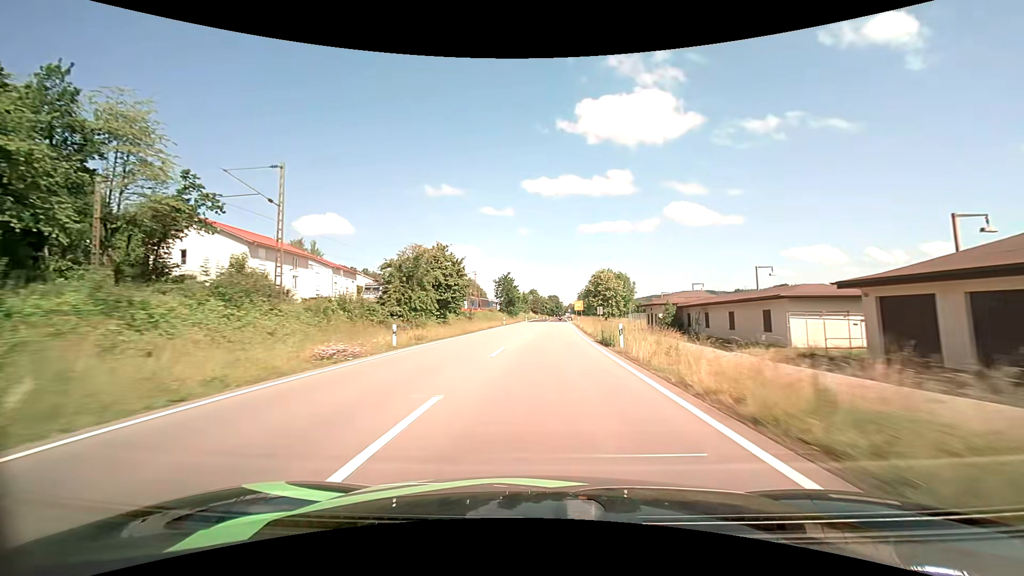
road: primary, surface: asphalt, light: Day
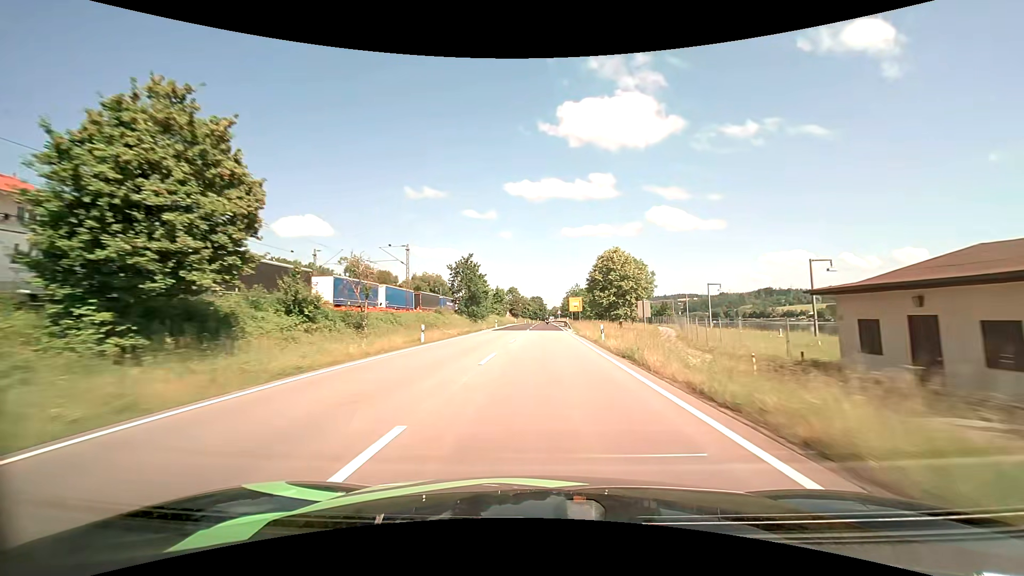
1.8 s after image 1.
(+0.9, +38.1) m; +2°
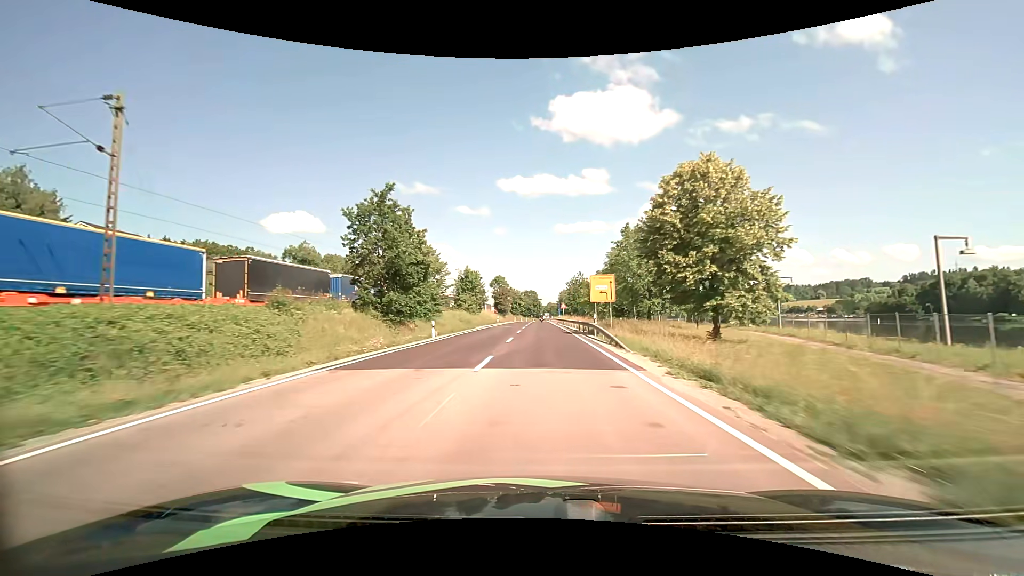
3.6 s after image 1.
(+0.3, +38.2) m; +1°
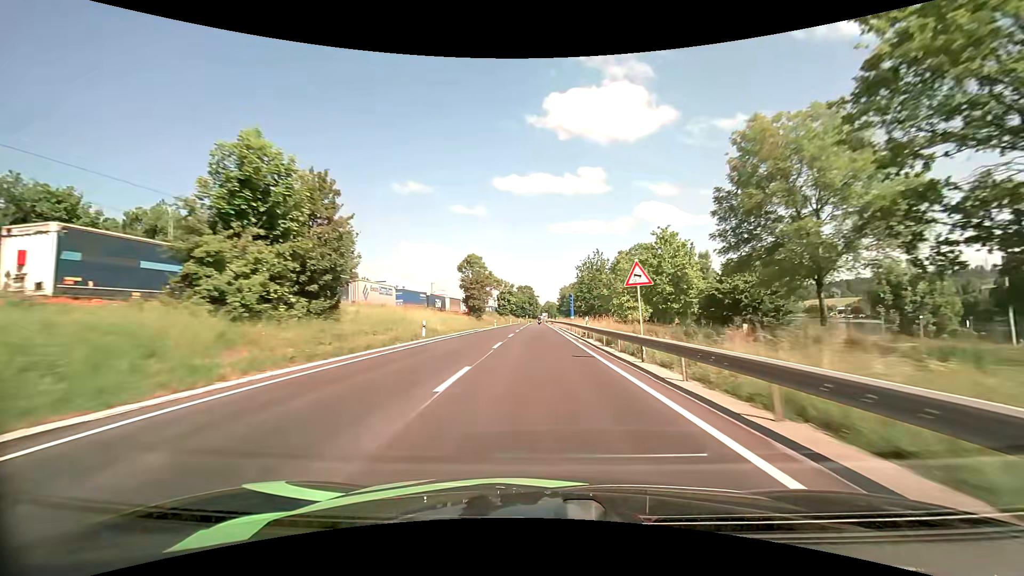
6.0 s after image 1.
(+0.2, +51.4) m; 0°
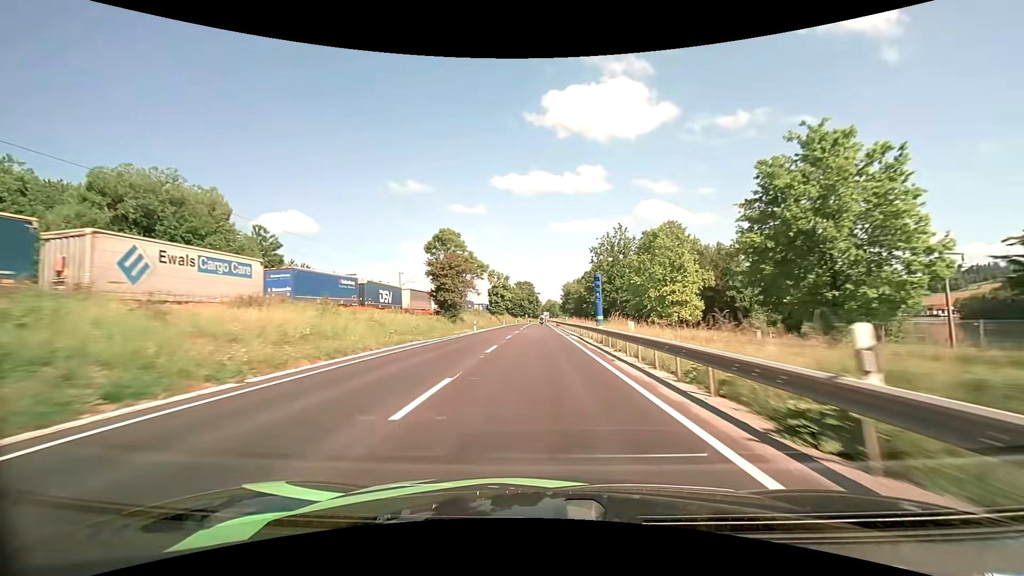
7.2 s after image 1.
(0.0, +26.2) m; 0°
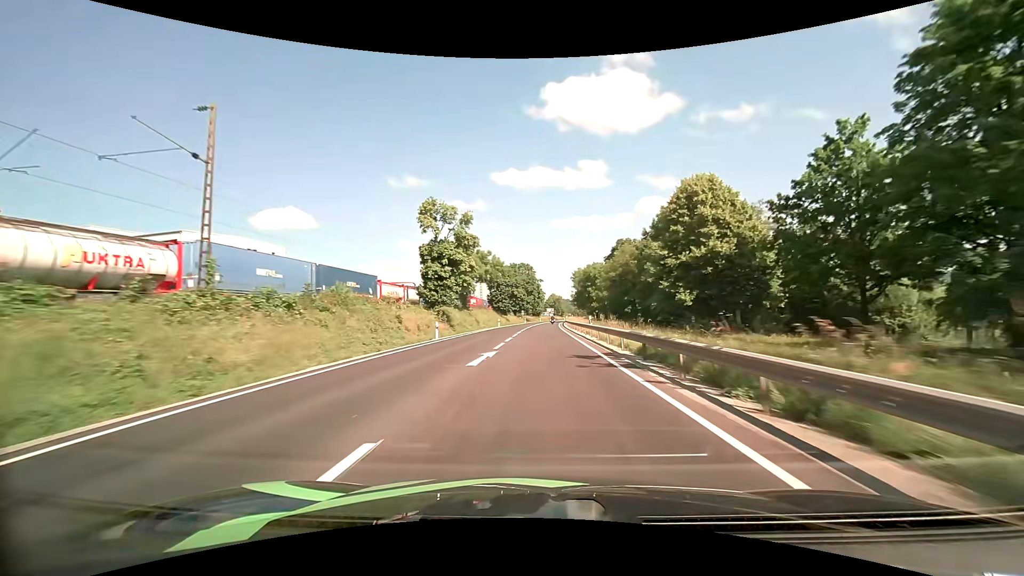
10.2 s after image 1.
(-0.2, +65.9) m; 0°
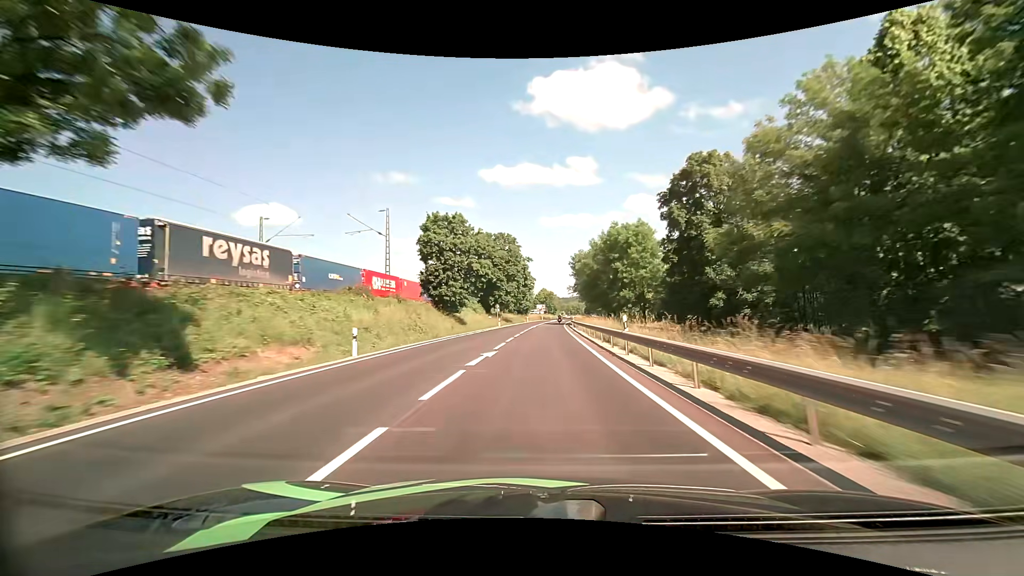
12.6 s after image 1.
(+0.5, +54.0) m; +1°
